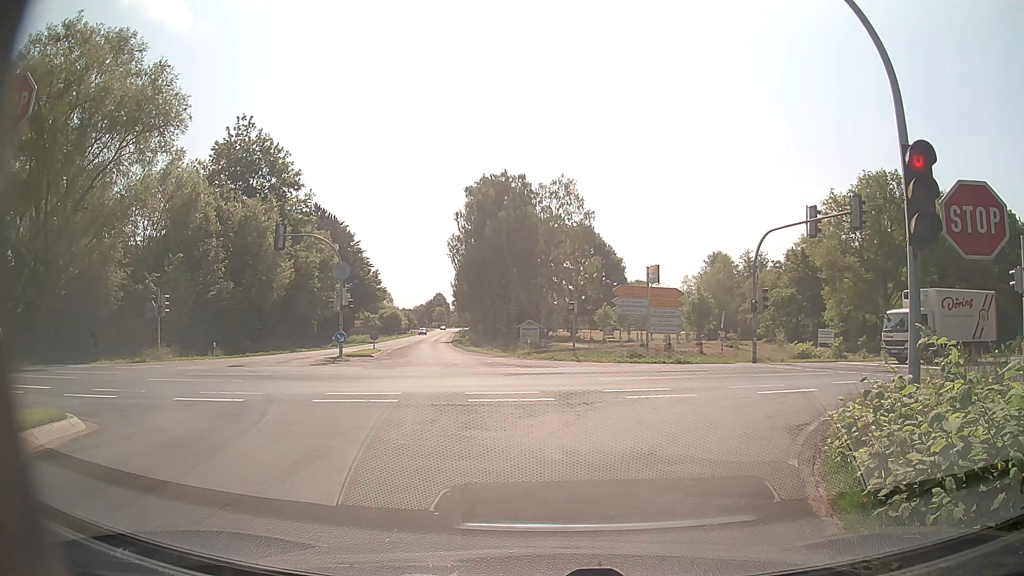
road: secondary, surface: asphalt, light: Day
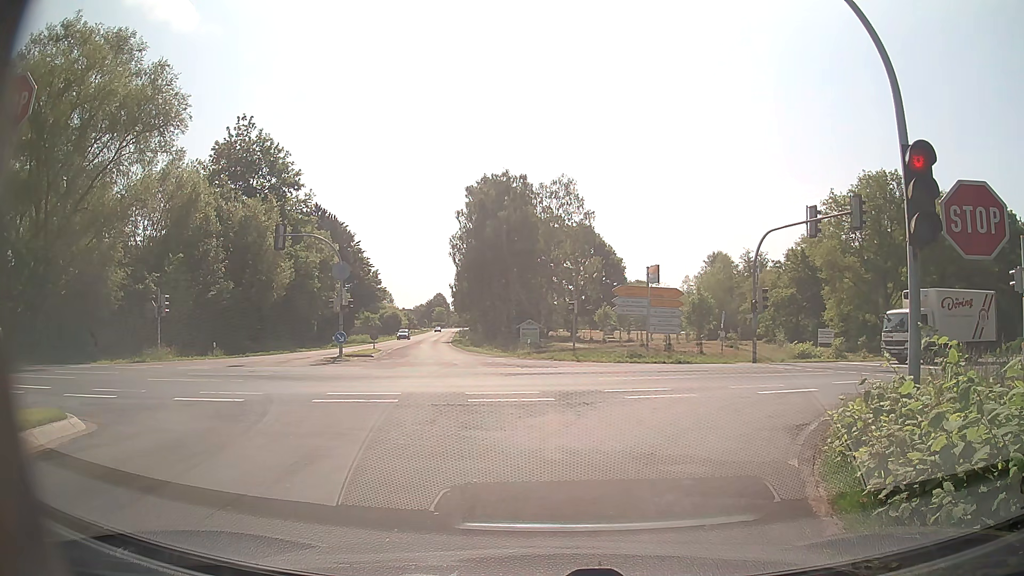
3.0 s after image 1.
(0.0, 0.0) m; 0°
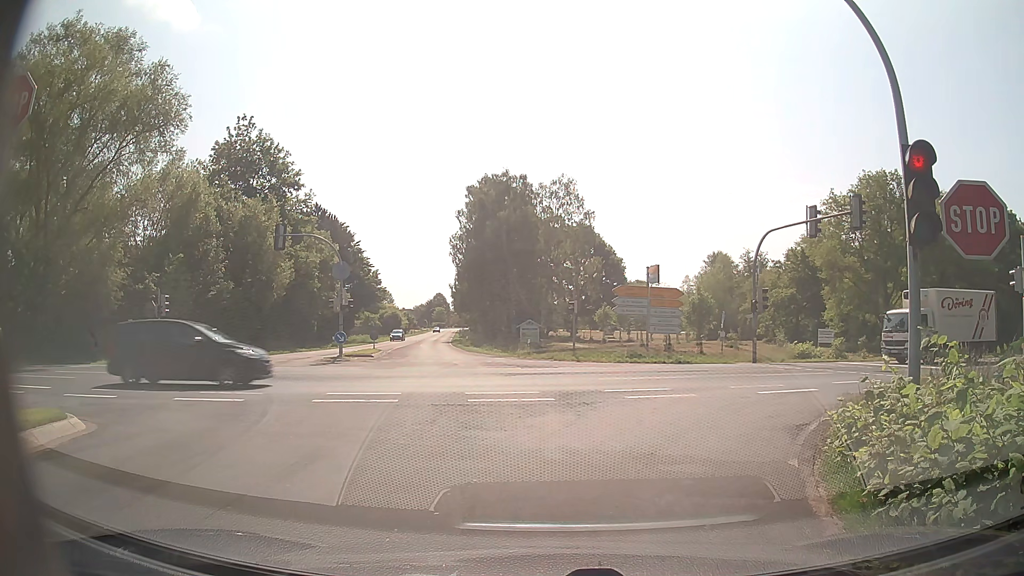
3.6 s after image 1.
(0.0, 0.0) m; 0°
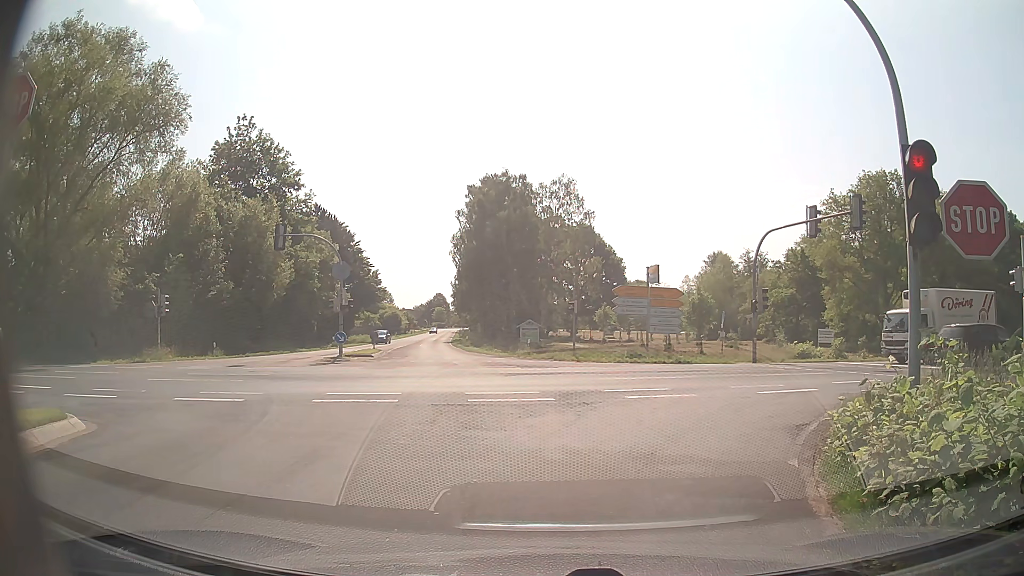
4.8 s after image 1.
(0.0, 0.0) m; 0°
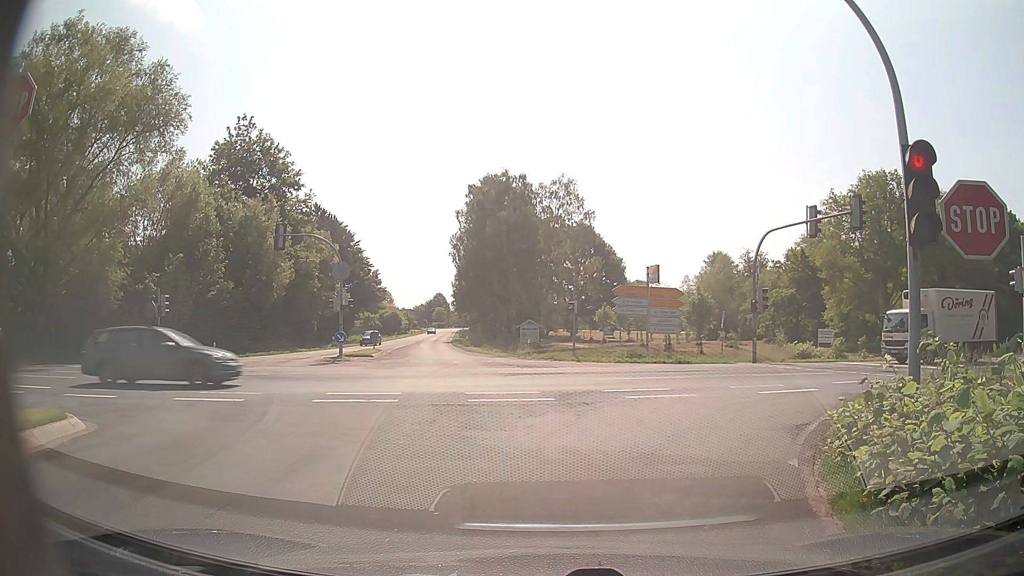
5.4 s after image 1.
(0.0, 0.0) m; 0°
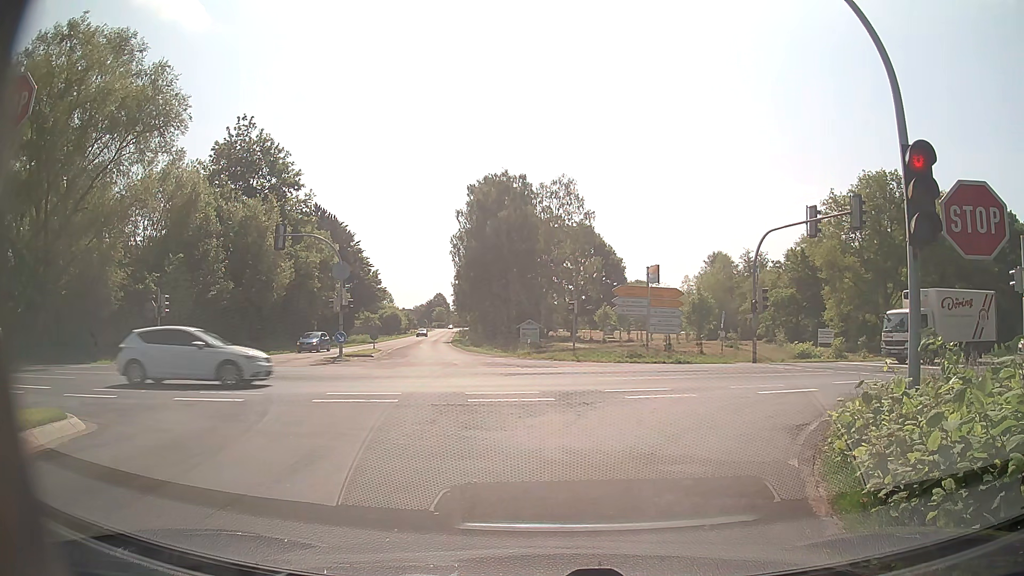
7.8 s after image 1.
(0.0, 0.0) m; 0°
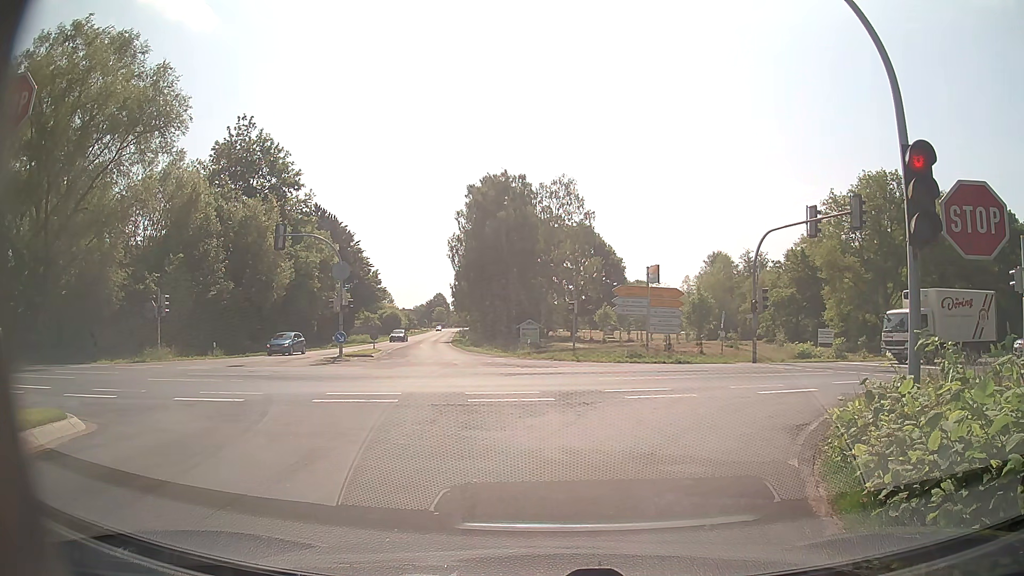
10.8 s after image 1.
(0.0, 0.0) m; 0°
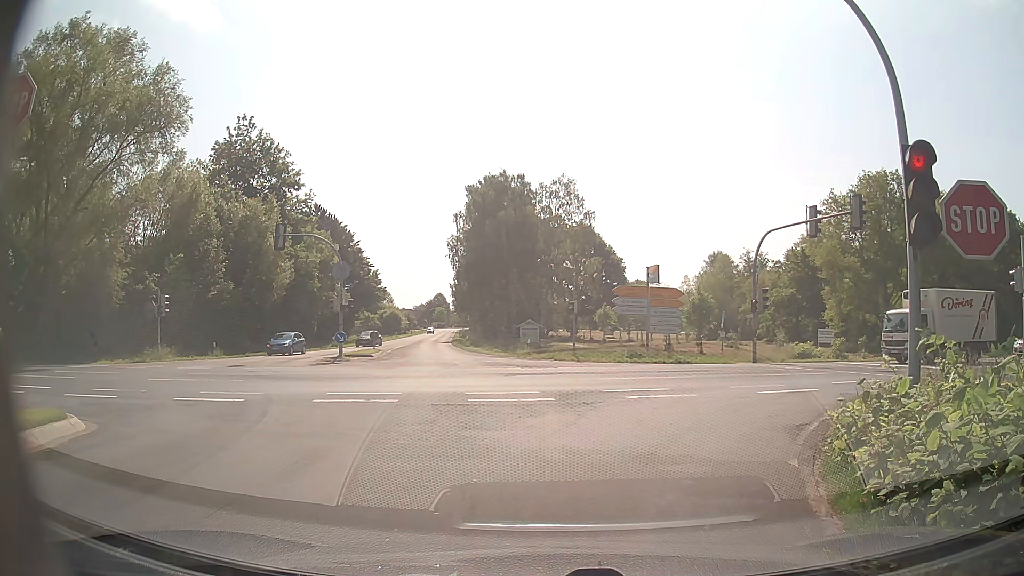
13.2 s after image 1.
(0.0, 0.0) m; 0°
(+1, +10) (+6, +18) (+15, +22) (+25, +24) (+34, +27) (+44, +29) (+54, +31) (+64, +34) (+73, +36) (+83, +39) m
